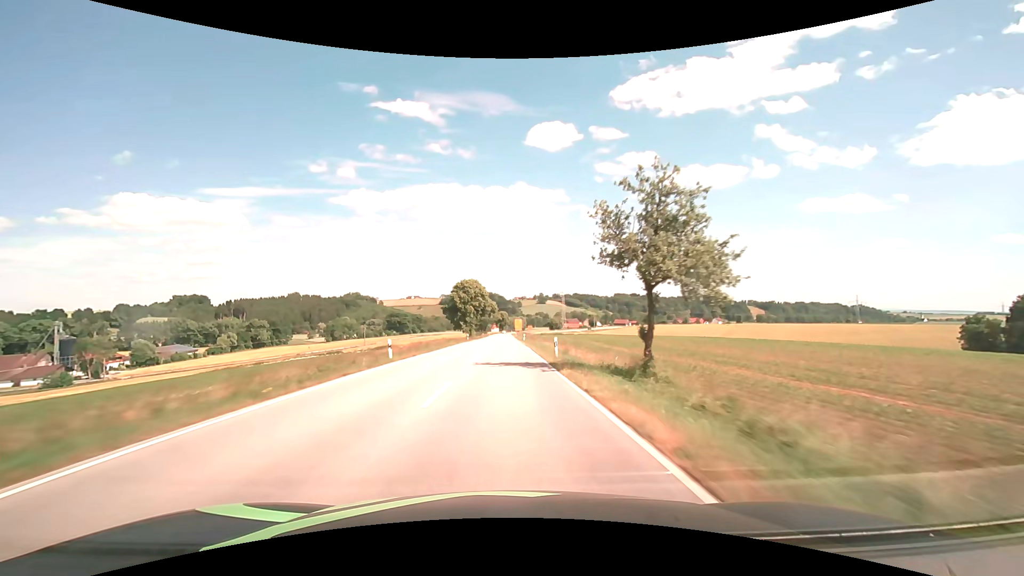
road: secondary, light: Day
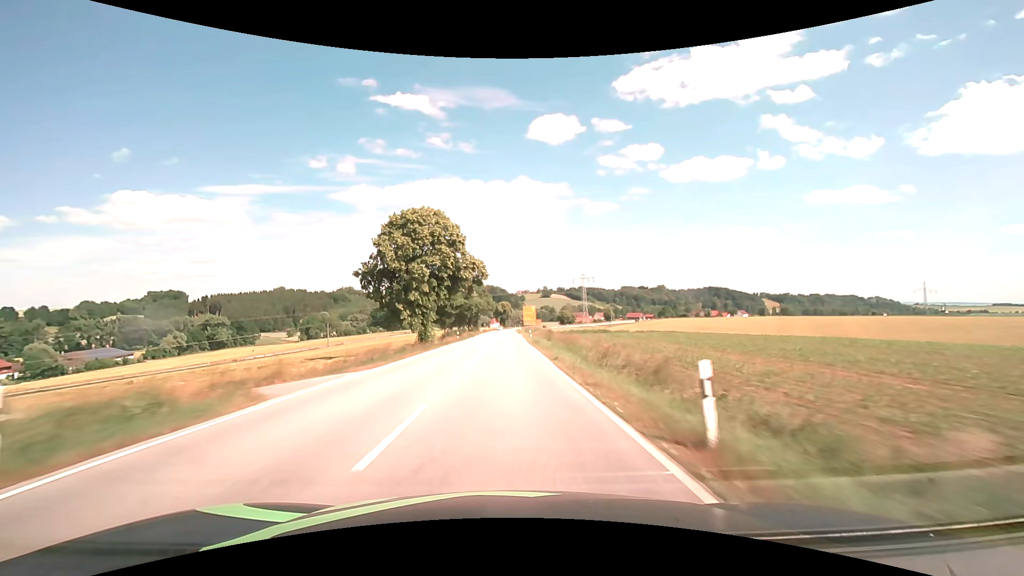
(0.0, +63.5) m; 0°
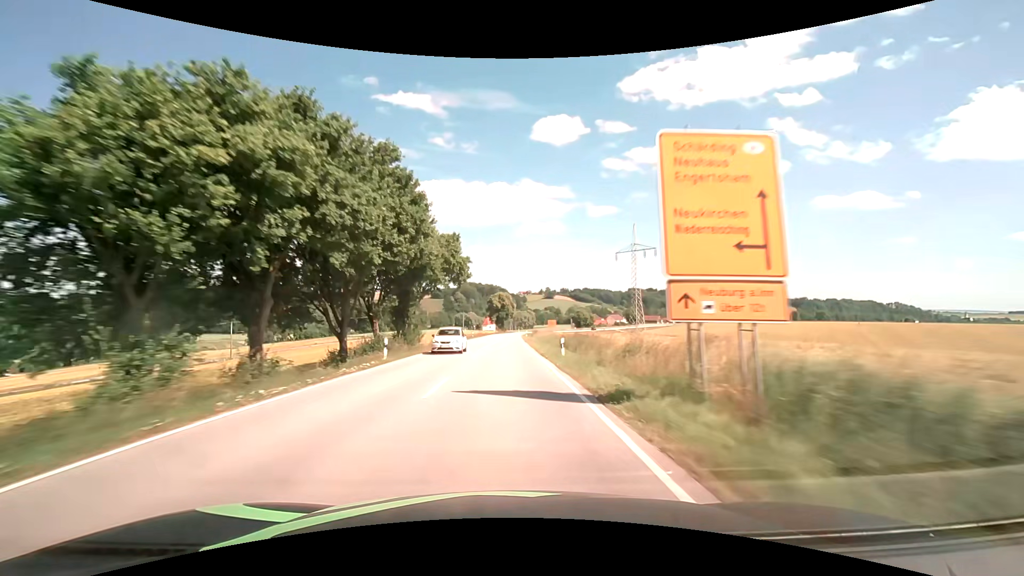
(+0.3, +79.1) m; 0°
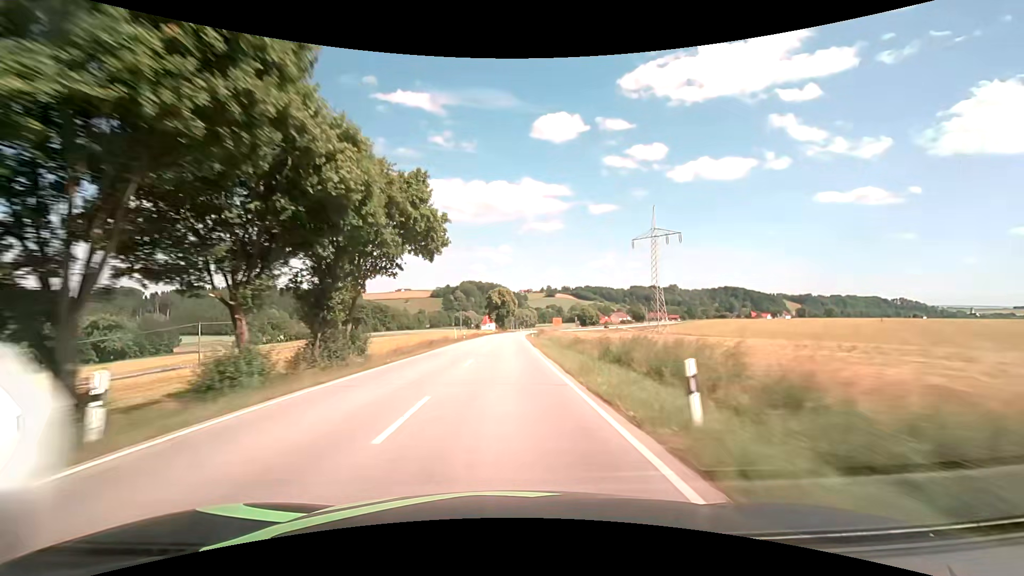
(0.0, +15.8) m; 0°
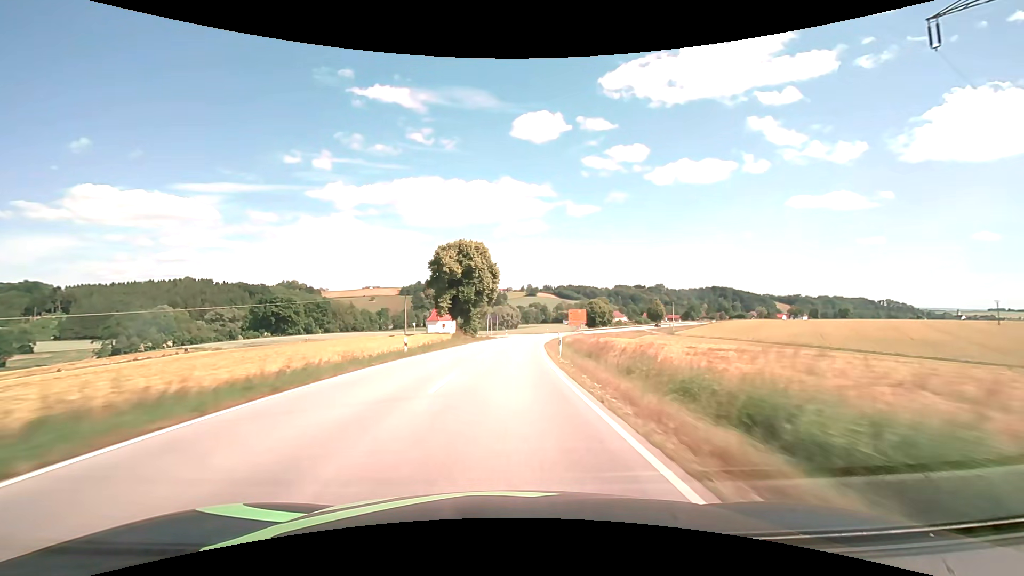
(+1.1, +79.1) m; +2°
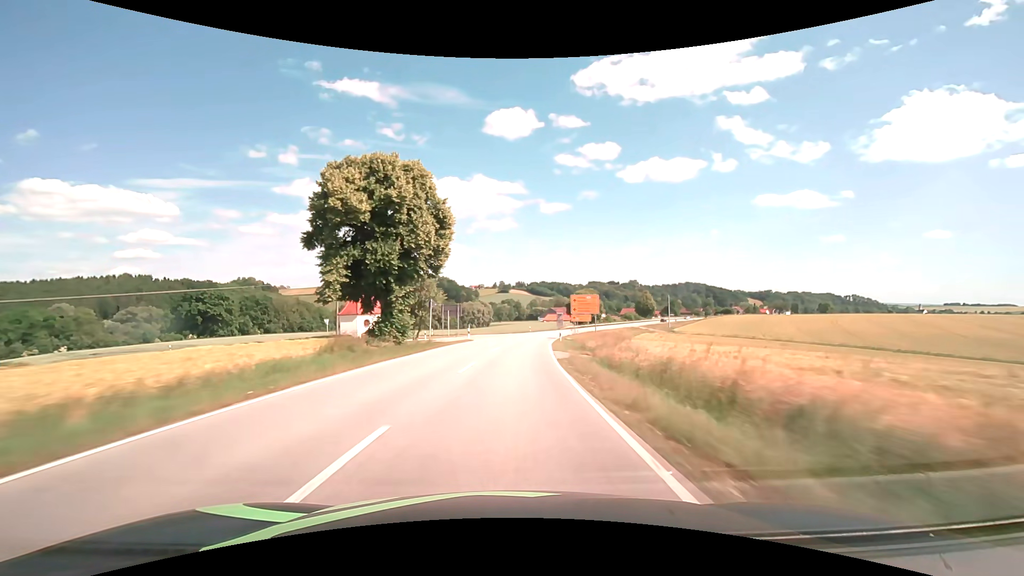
(+0.8, +31.7) m; +3°
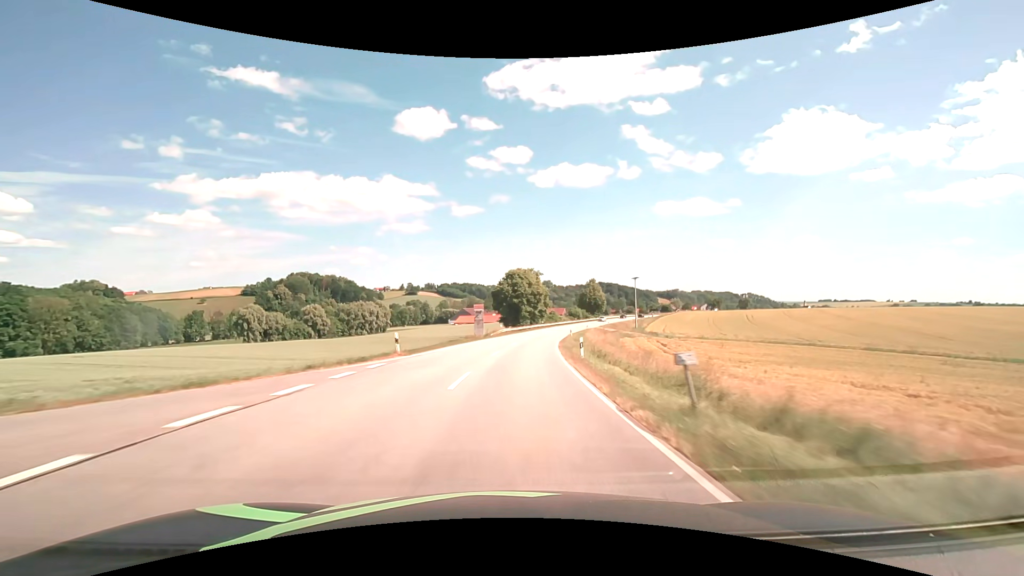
(+4.8, +63.1) m; +10°
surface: asphalt
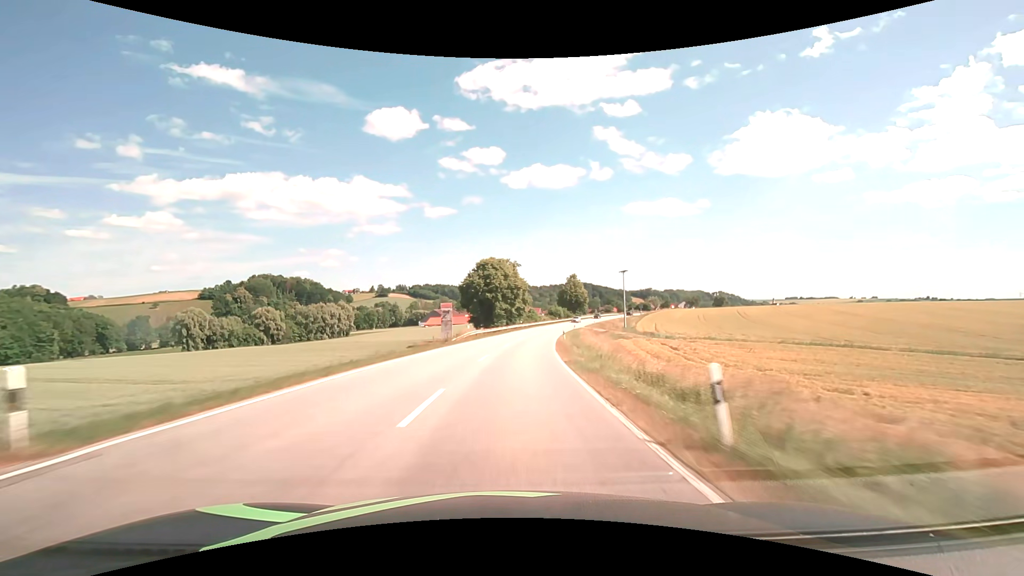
(+0.4, +15.8) m; +3°
(0, +10) (+1, +20) (+1, +30) (+2, +40) (+3, +50) (+5, +60) (+7, +70) (+9, +79) (+11, +89) (+13, +99) m
